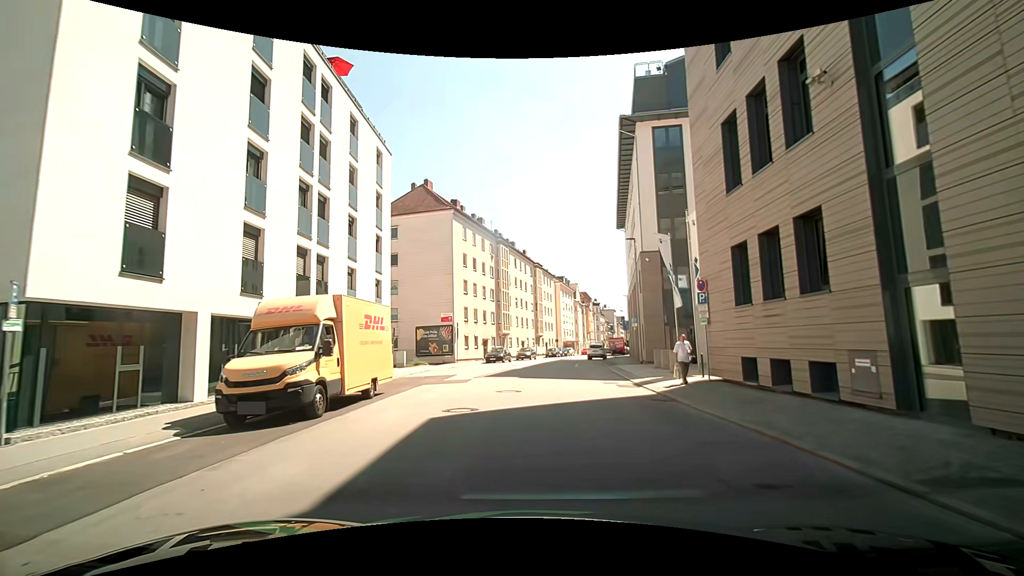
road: tertiary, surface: asphalt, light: Day
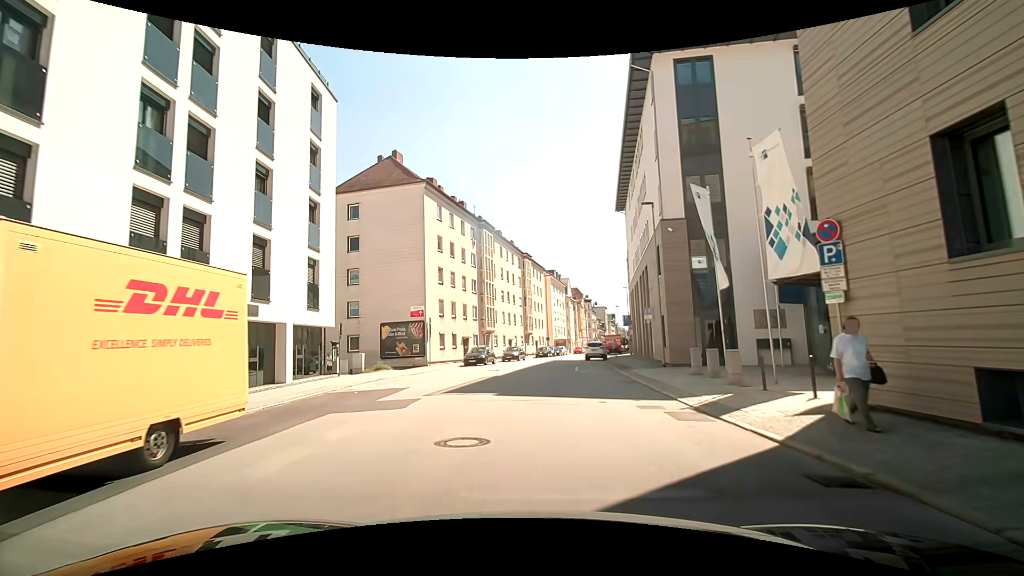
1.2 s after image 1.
(0.0, +8.0) m; 0°
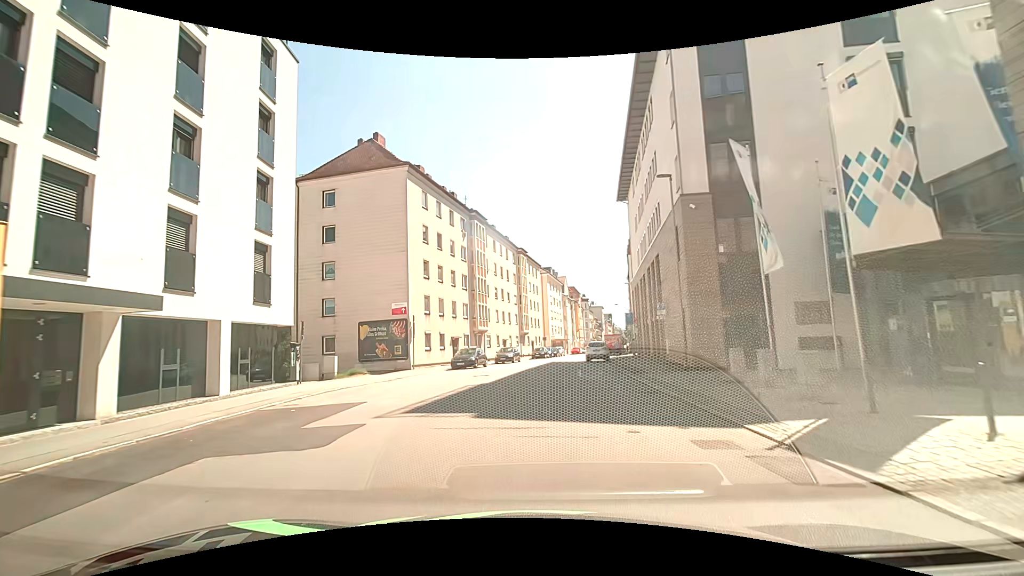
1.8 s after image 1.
(0.0, +4.1) m; +1°
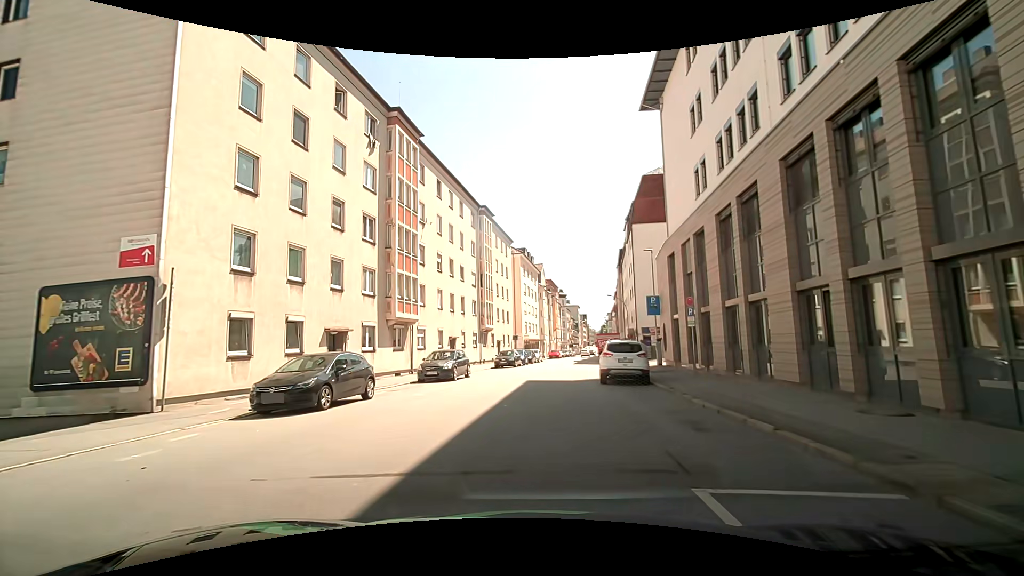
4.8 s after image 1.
(+0.2, +21.8) m; +3°
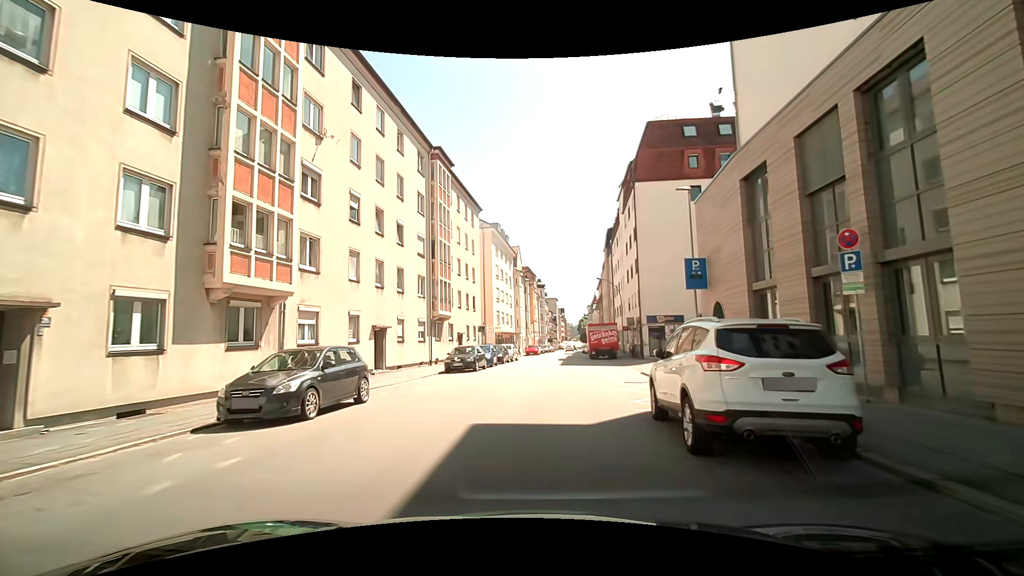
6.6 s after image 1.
(0.0, +13.3) m; +1°
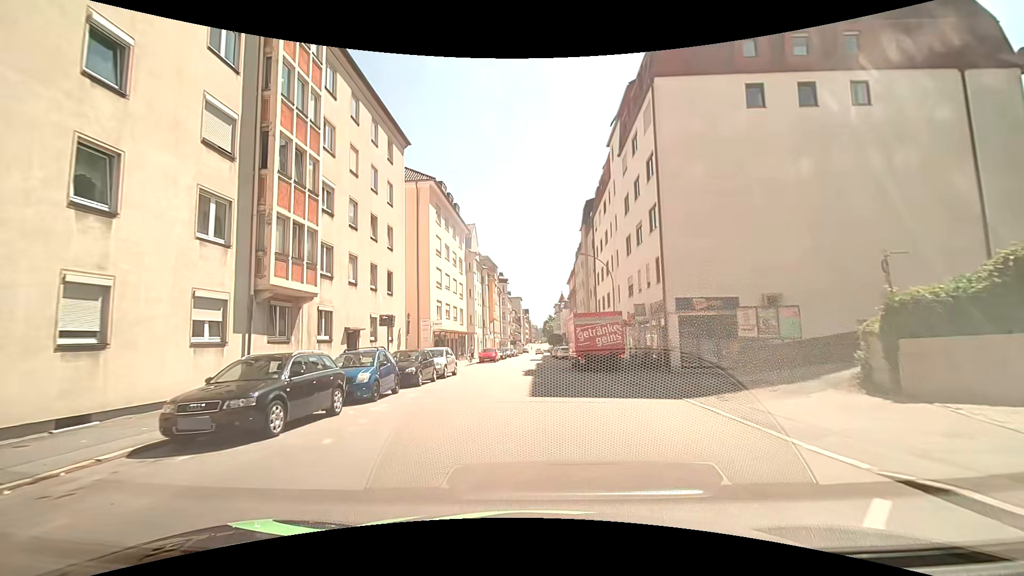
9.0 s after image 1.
(+0.6, +18.0) m; +7°
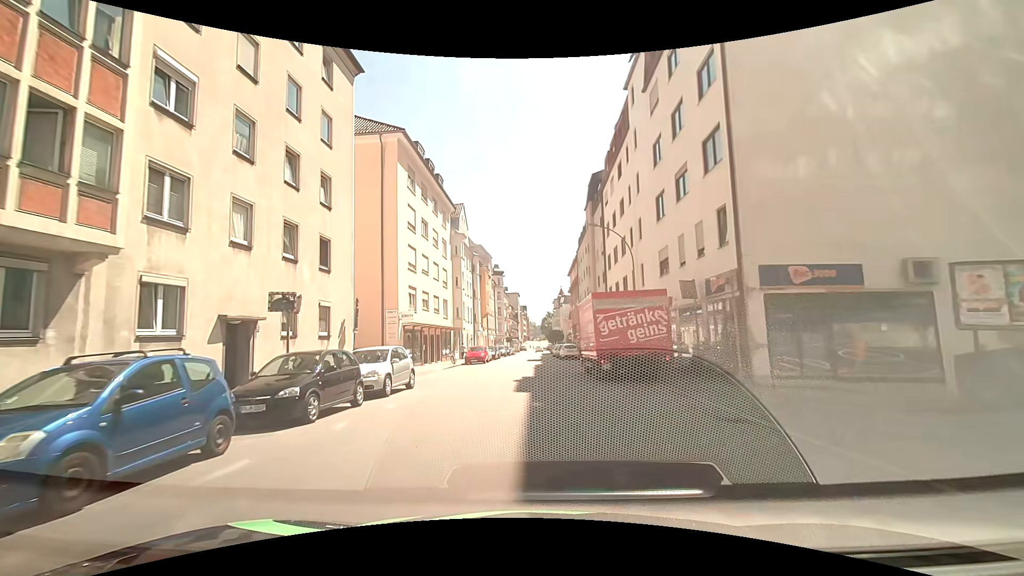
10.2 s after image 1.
(-0.2, +9.2) m; -2°
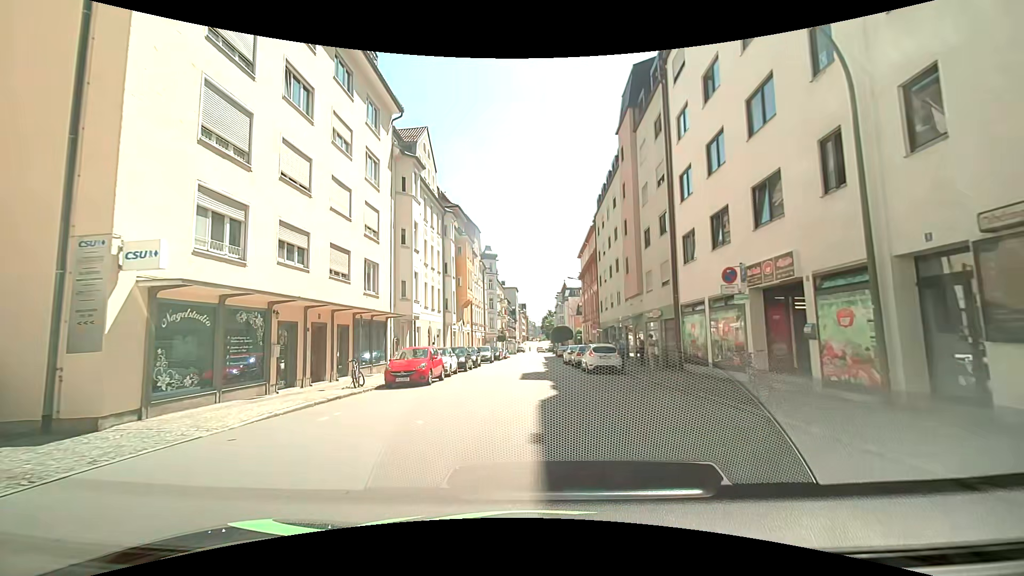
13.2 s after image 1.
(+0.2, +21.7) m; +1°
(0, +10) (0, +20) (0, +30) (+1, +40) (+1, +50) (+1, +60) (+1, +70) (+1, +80) (+1, +90) (+2, +100) m
